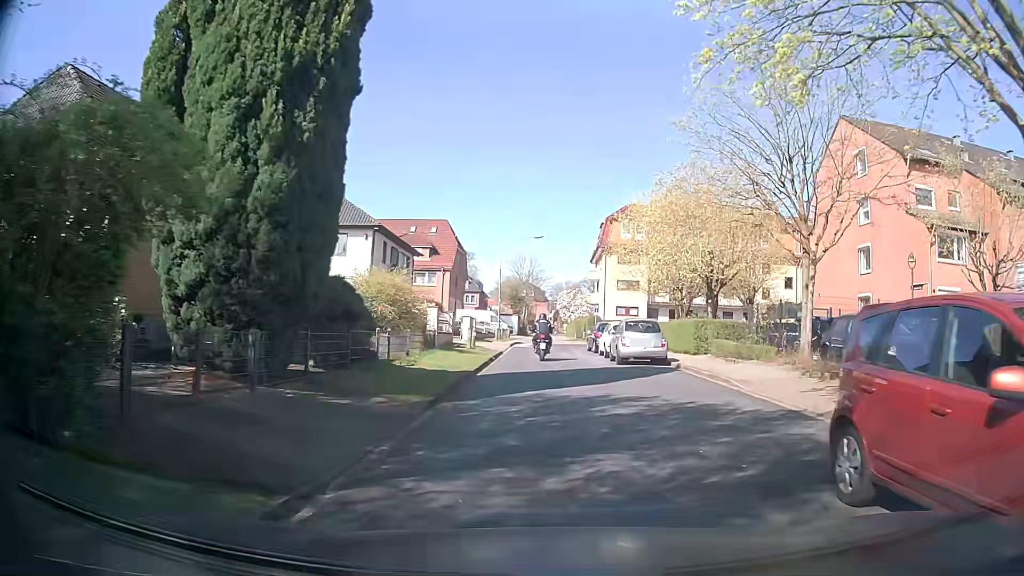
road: residential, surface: asphalt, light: Day
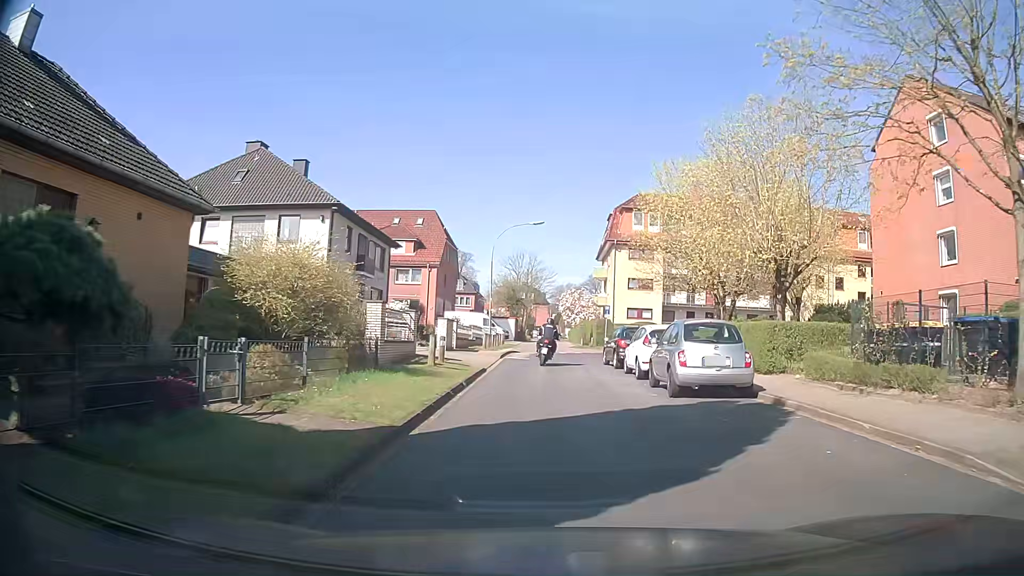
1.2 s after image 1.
(0.0, +9.0) m; 0°
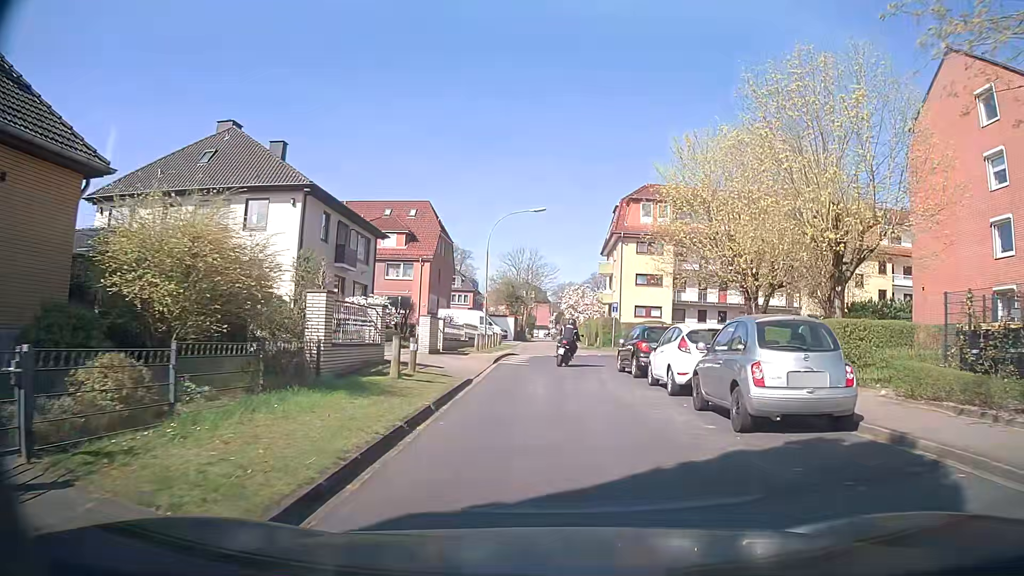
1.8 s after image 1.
(0.0, +4.4) m; 0°
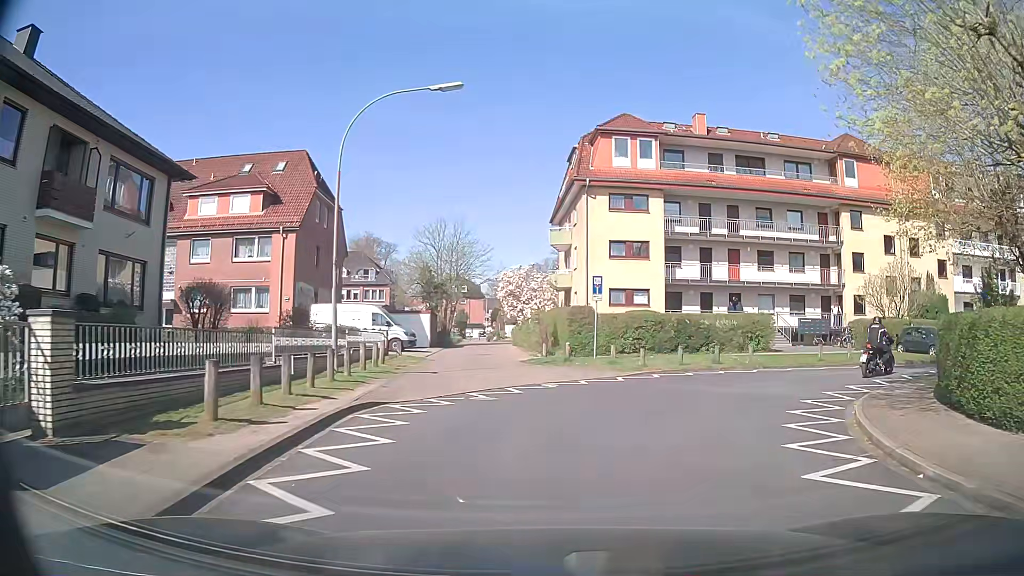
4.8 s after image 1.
(+0.3, +20.0) m; +5°
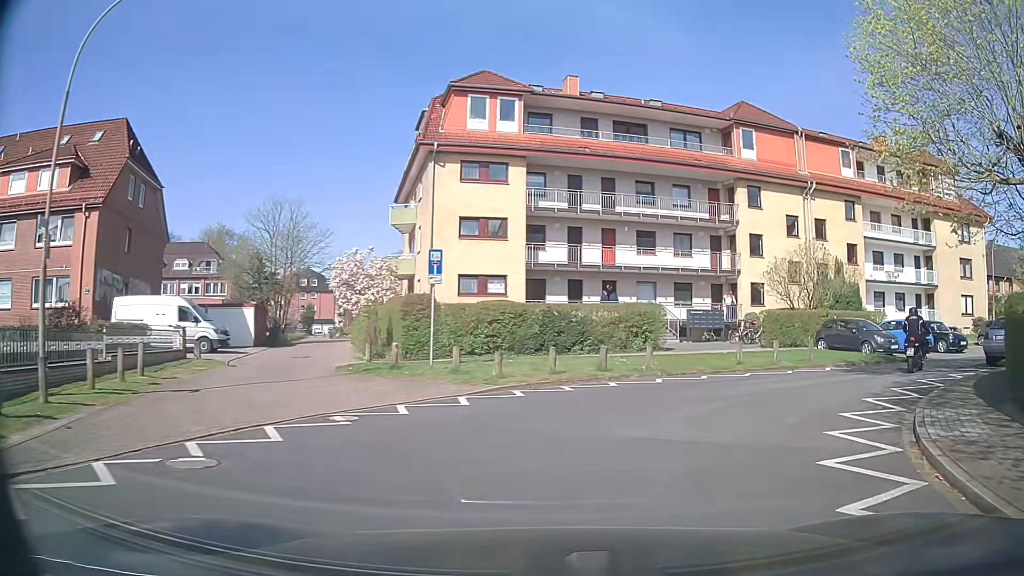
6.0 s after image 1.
(+0.6, +6.6) m; +11°
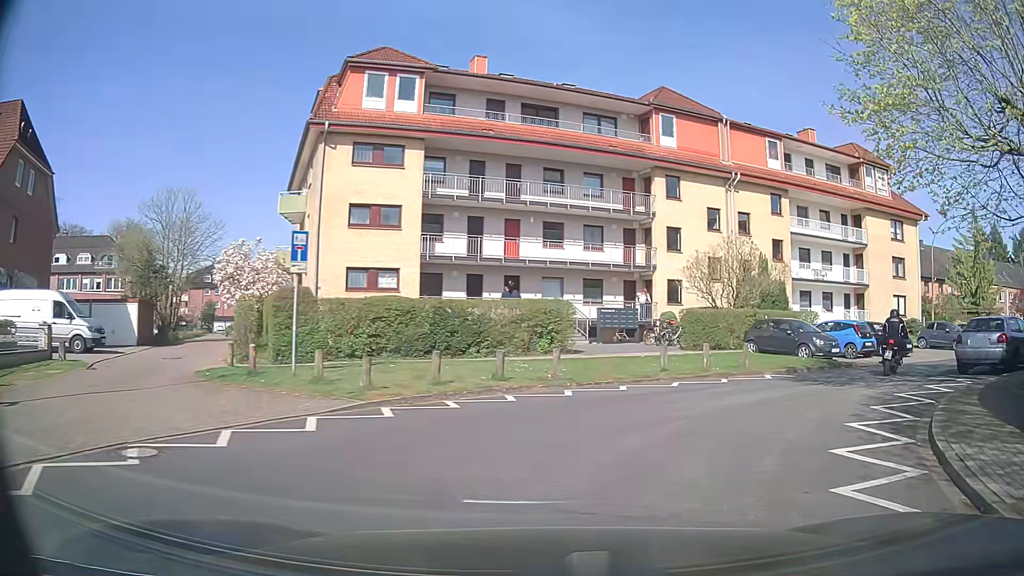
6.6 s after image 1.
(+0.2, +3.0) m; +8°
(+2, +10) (+8, +17) (+17, +23) (+26, +28) (+34, +33) (+43, +37) (+52, +42) (+60, +47) (+69, +52) (+78, +57) m
